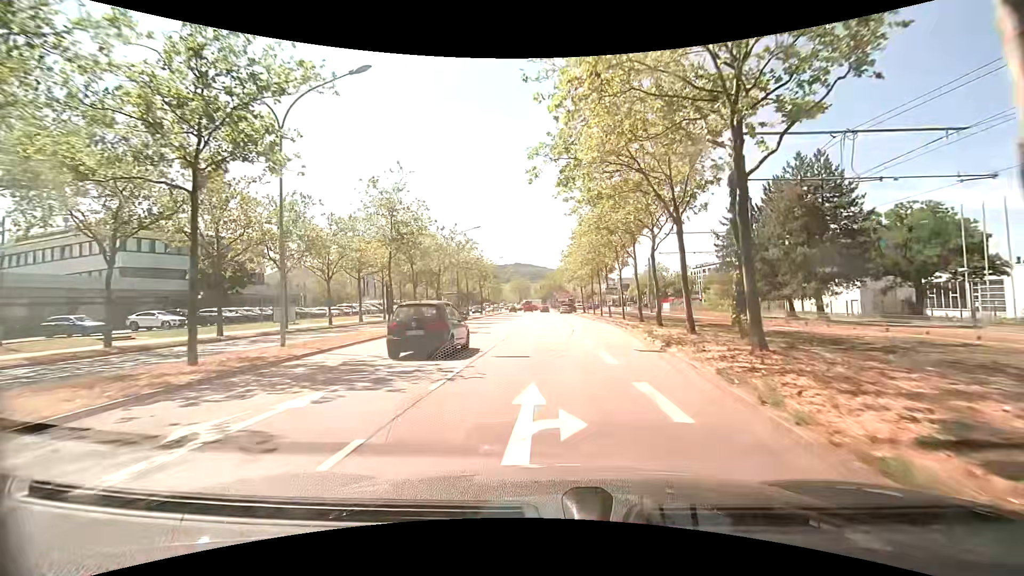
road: primary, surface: asphalt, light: Day
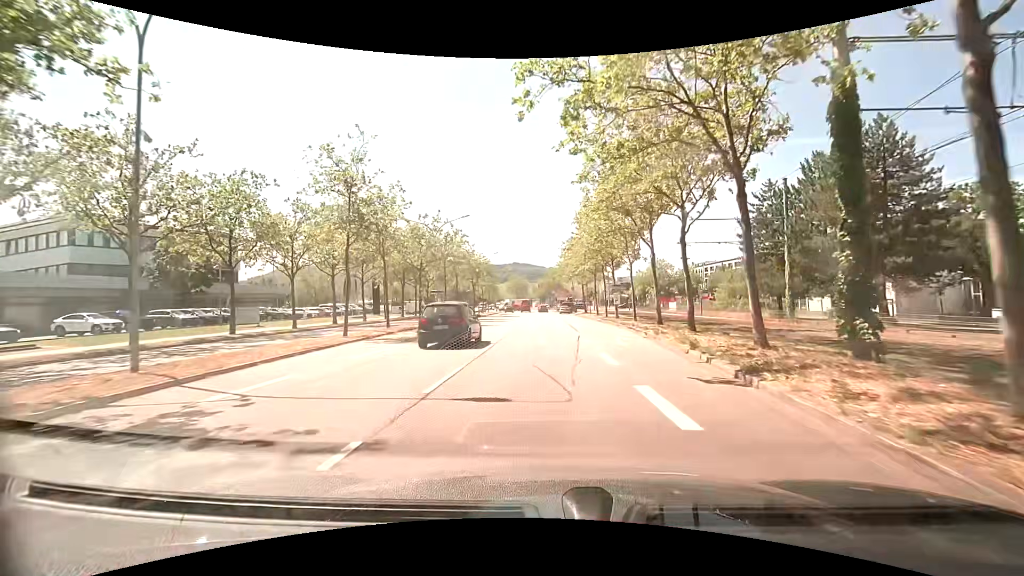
(0.0, +6.3) m; 0°
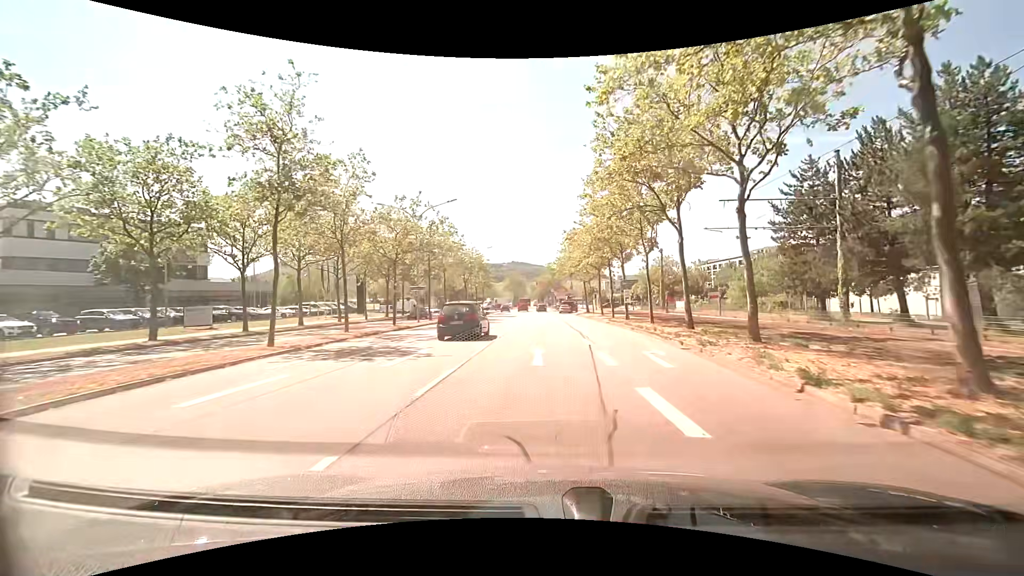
(0.0, +6.4) m; 0°
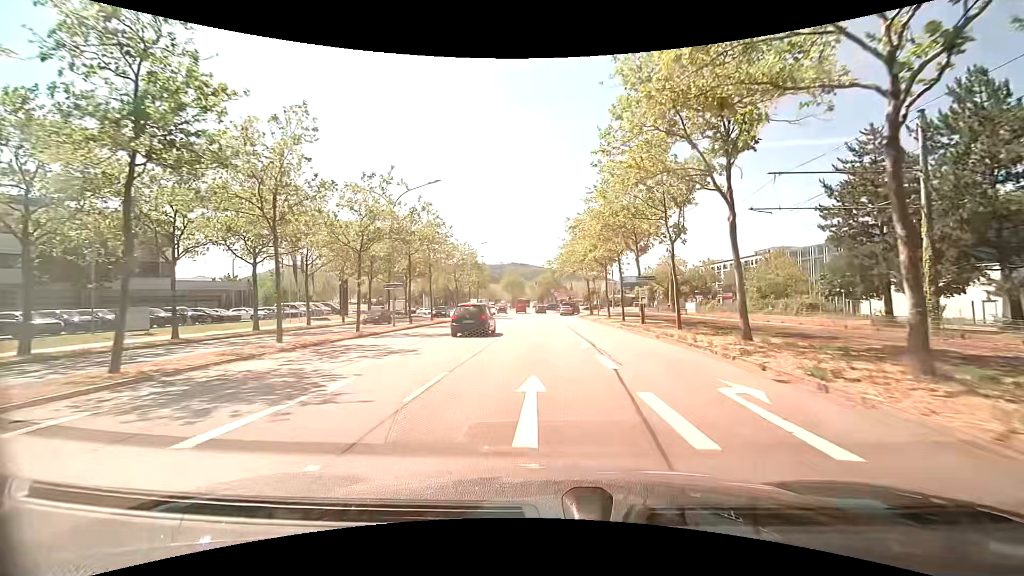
(0.0, +6.4) m; 0°
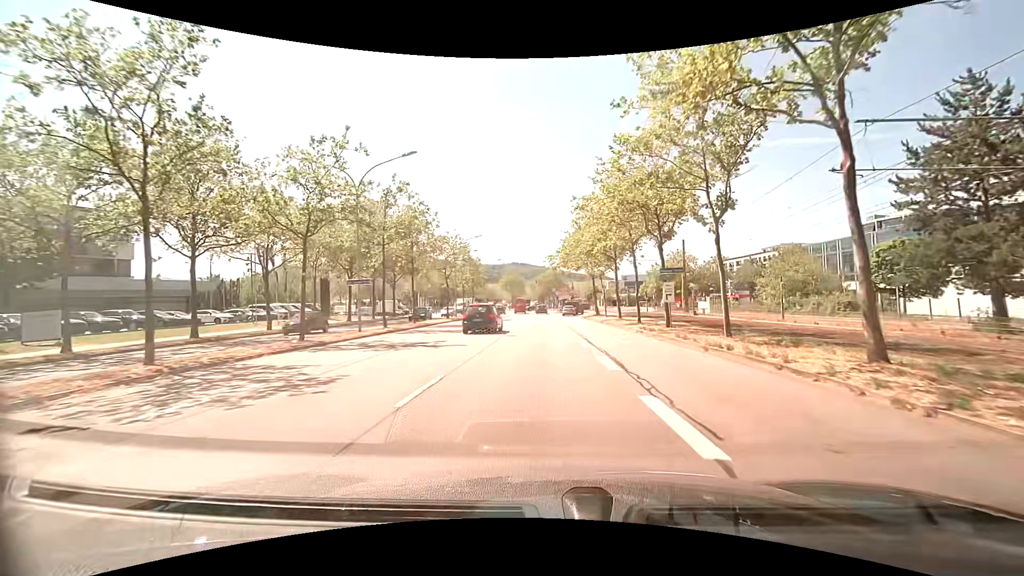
(0.0, +6.3) m; 0°
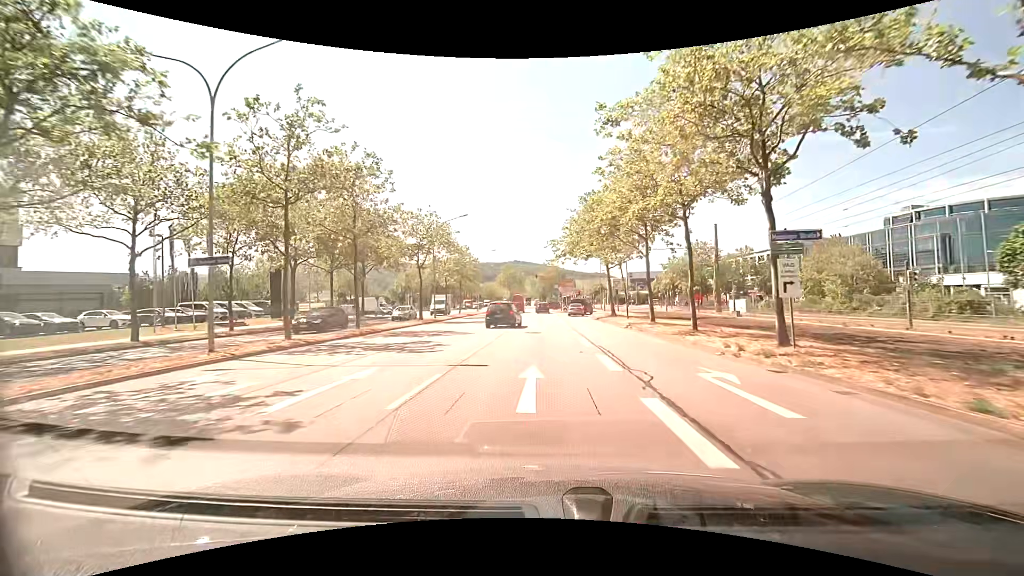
(0.0, +12.2) m; 0°
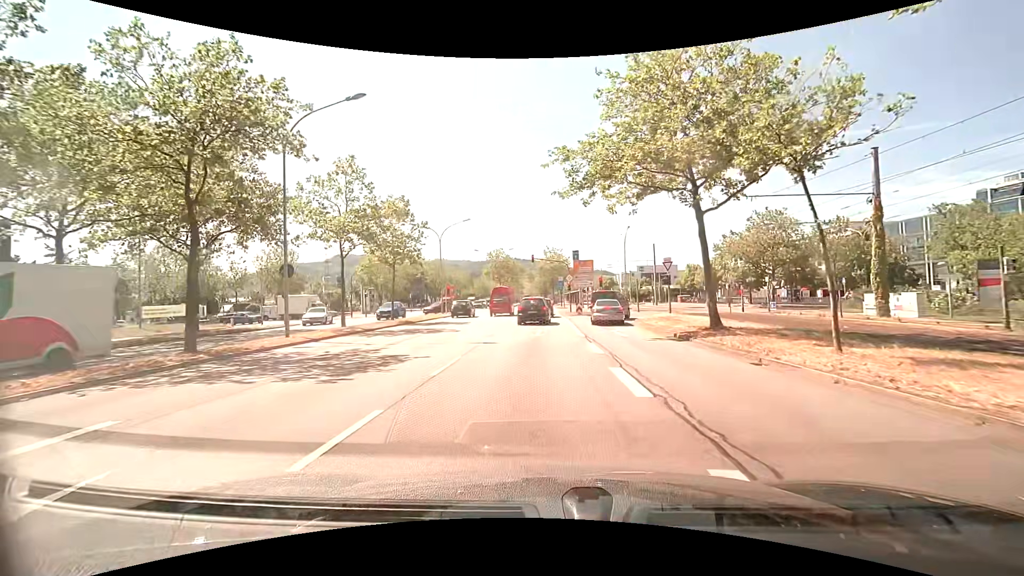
(-0.1, +26.9) m; 0°
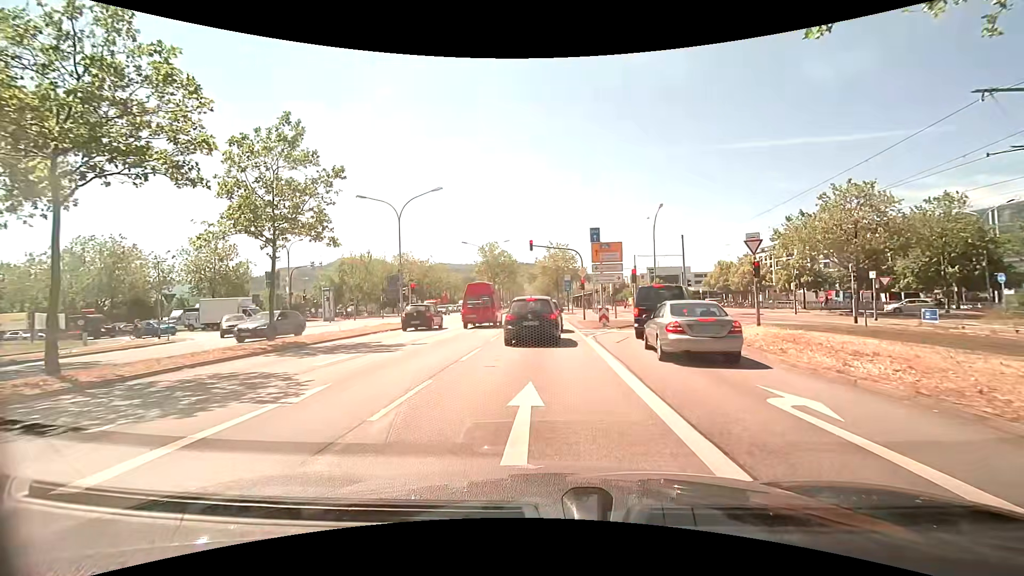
(0.0, +15.1) m; -1°
(0, +10) (0, +20) (0, +30) (0, +40) (+1, +50) (+1, +60) (+1, +70) (+1, +80) (+1, +90) (+1, +100) m
